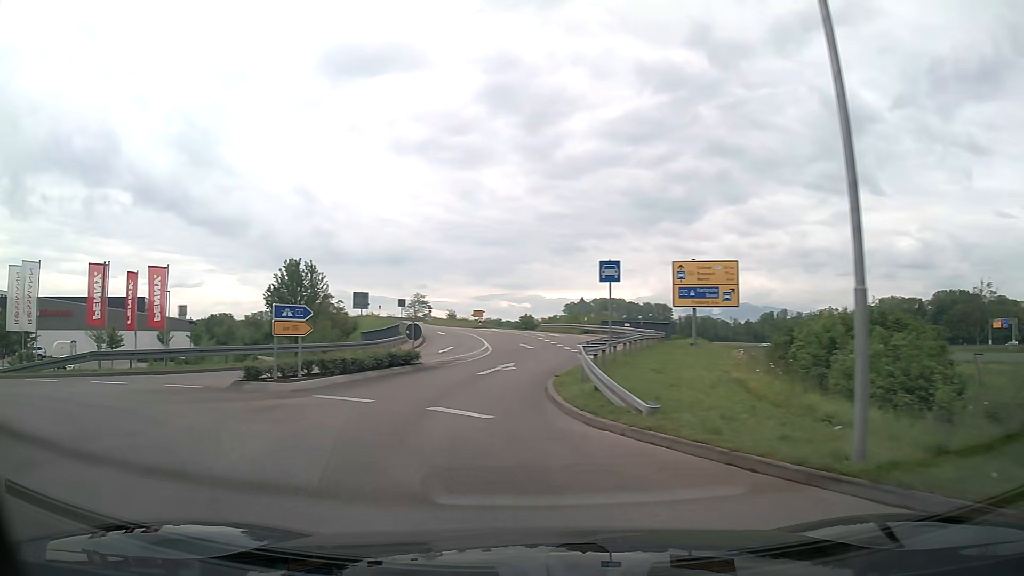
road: tertiary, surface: asphalt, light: Day
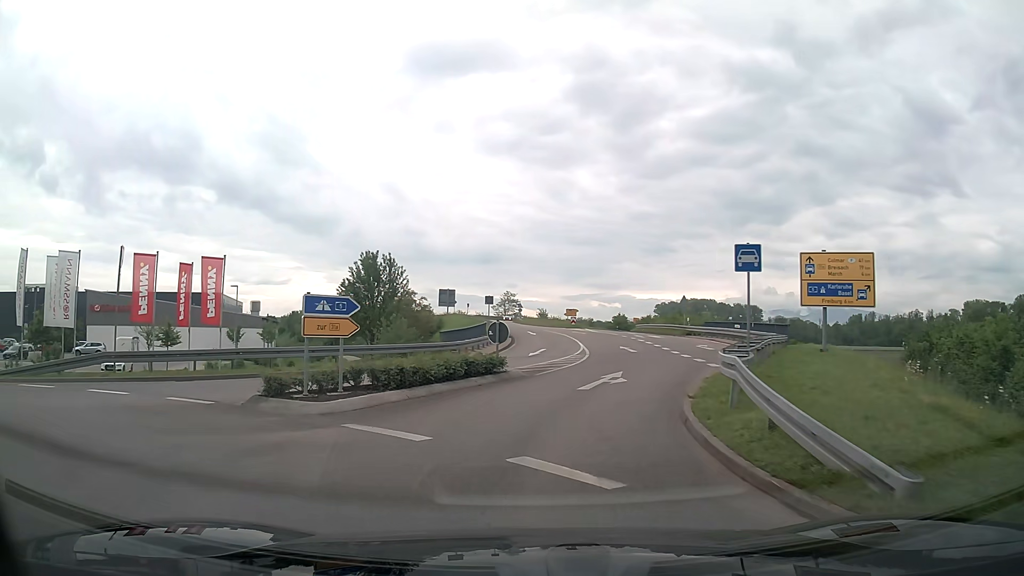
(-0.3, +4.2) m; -8°
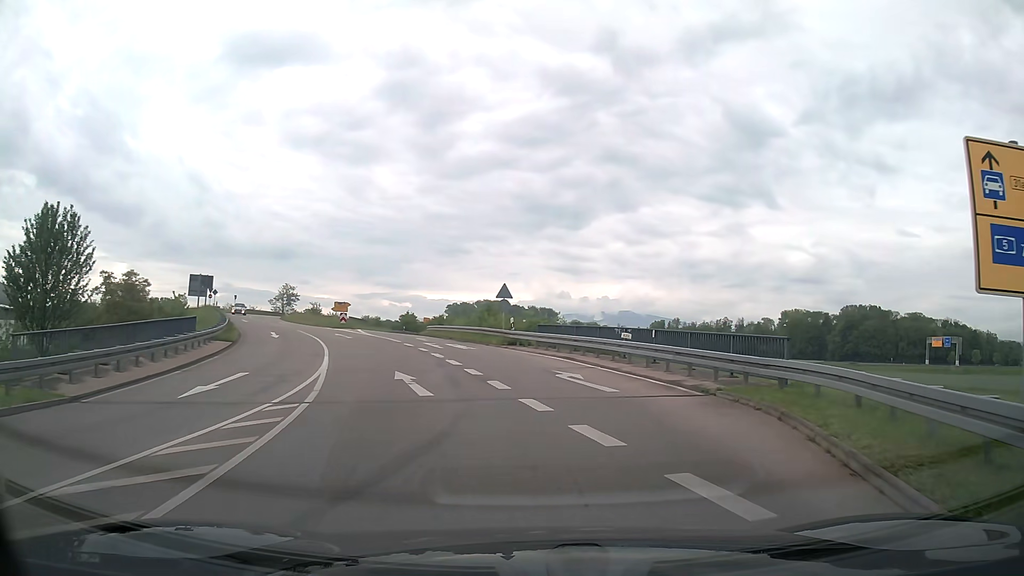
(+2.1, +18.0) m; +18°
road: trunk_link
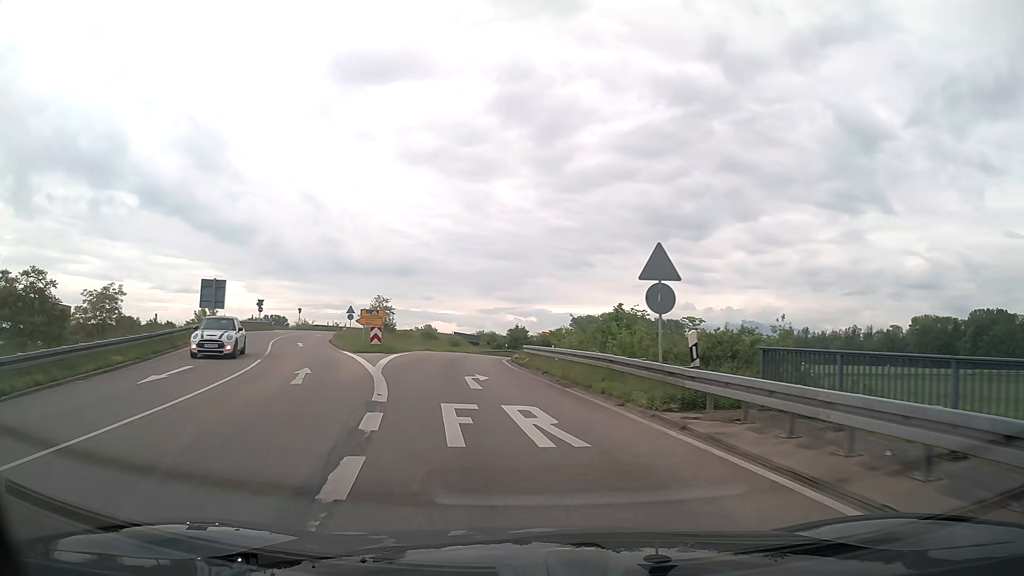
(-1.1, +20.5) m; -10°
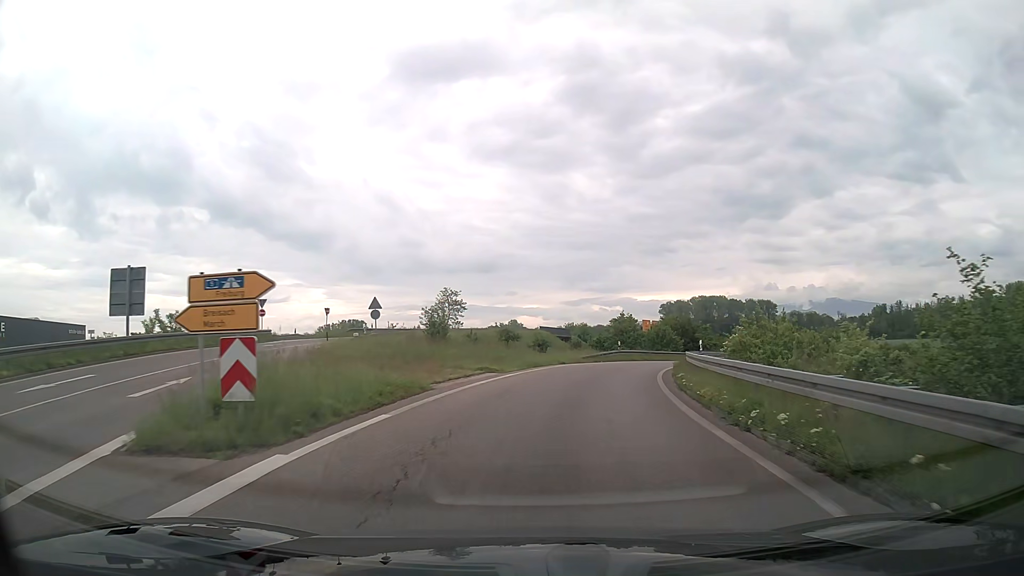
(-2.4, +23.1) m; -7°
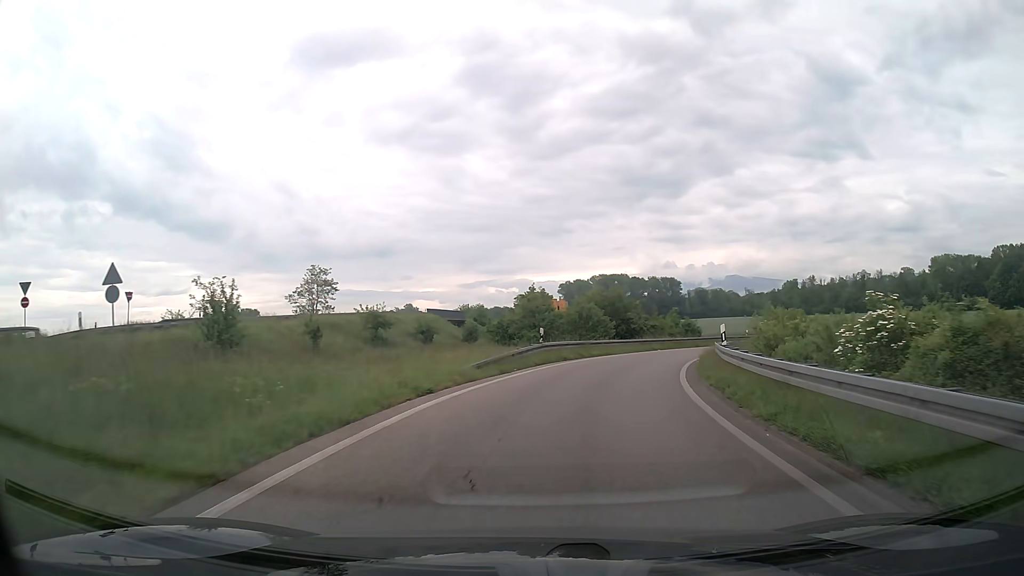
(+1.2, +19.4) m; +8°
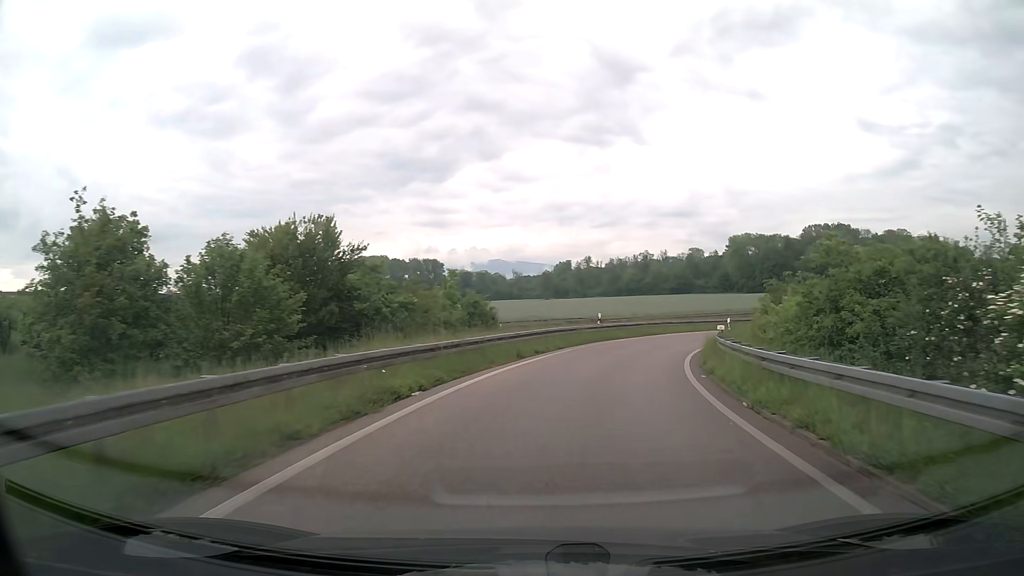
(+6.0, +34.2) m; +20°
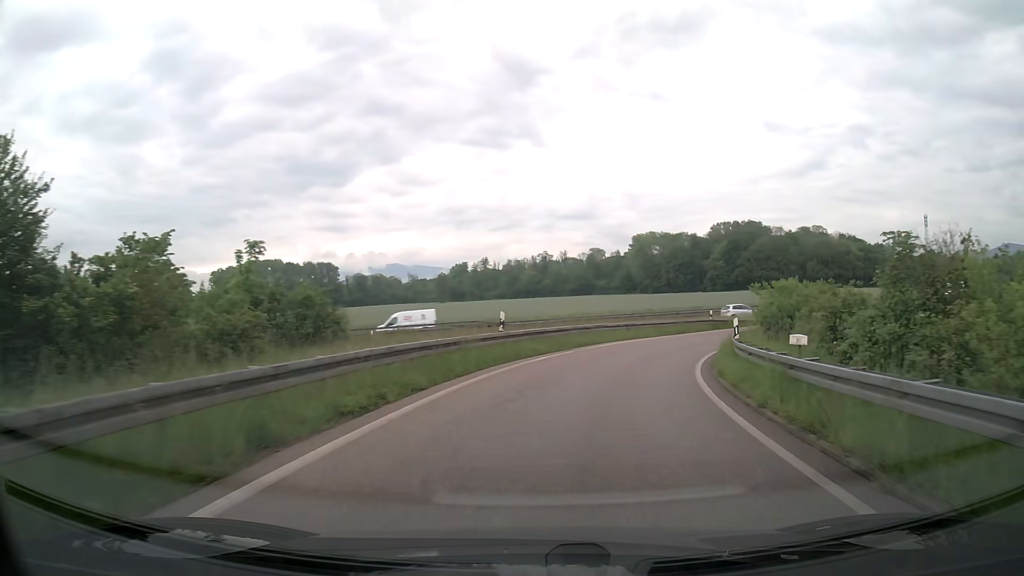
(+1.1, +14.6) m; +9°
(+1, +10) (+3, +20) (+6, +29) (+11, +38) (+17, +46) (+24, +53) (+32, +58) (+41, +63) (+51, +66) (+60, +70) m
